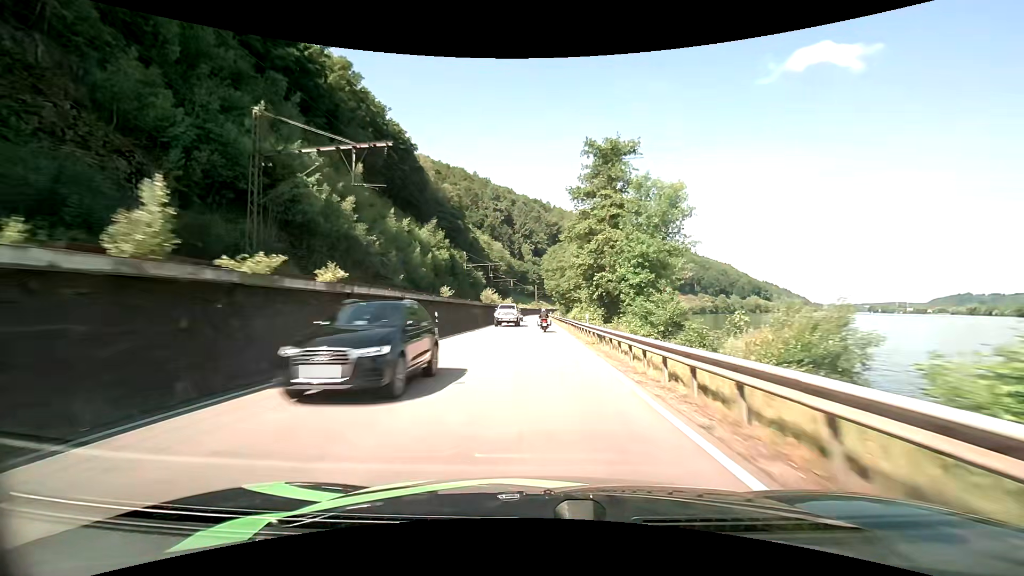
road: primary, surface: asphalt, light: Day
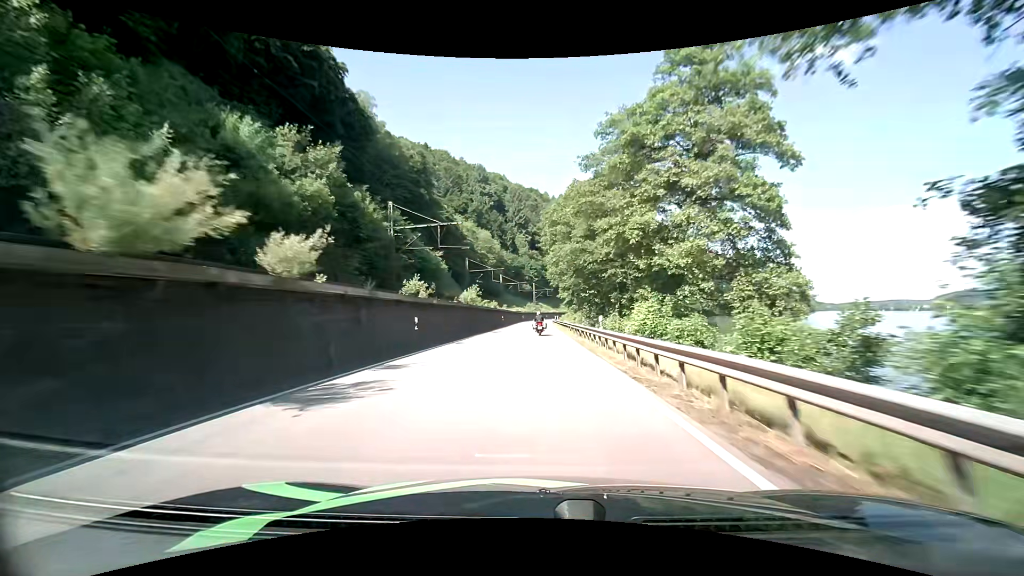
(+0.1, +49.4) m; 0°
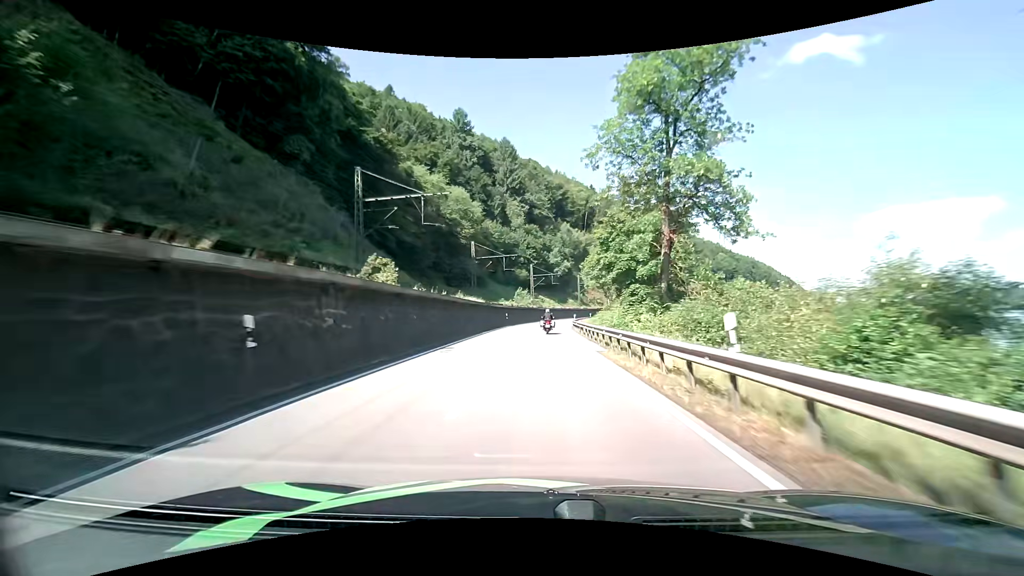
(-0.2, +62.5) m; -1°
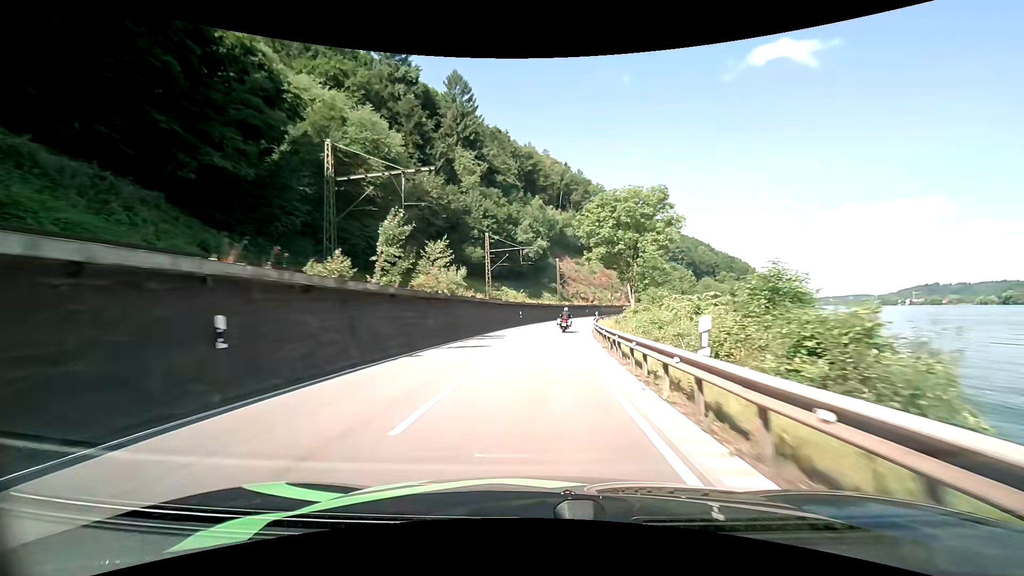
(+1.6, +48.6) m; +4°
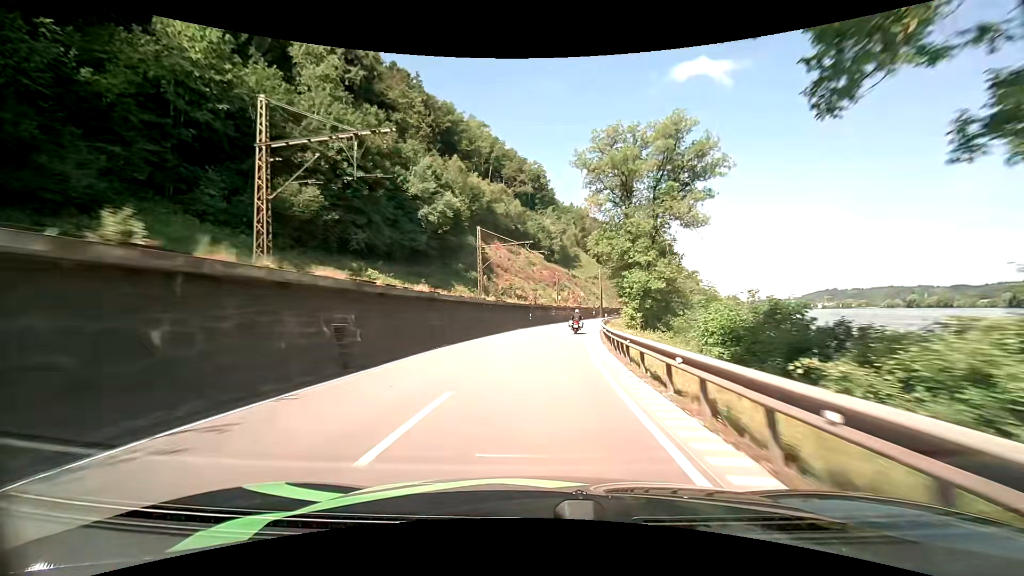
(+3.1, +48.4) m; +7°
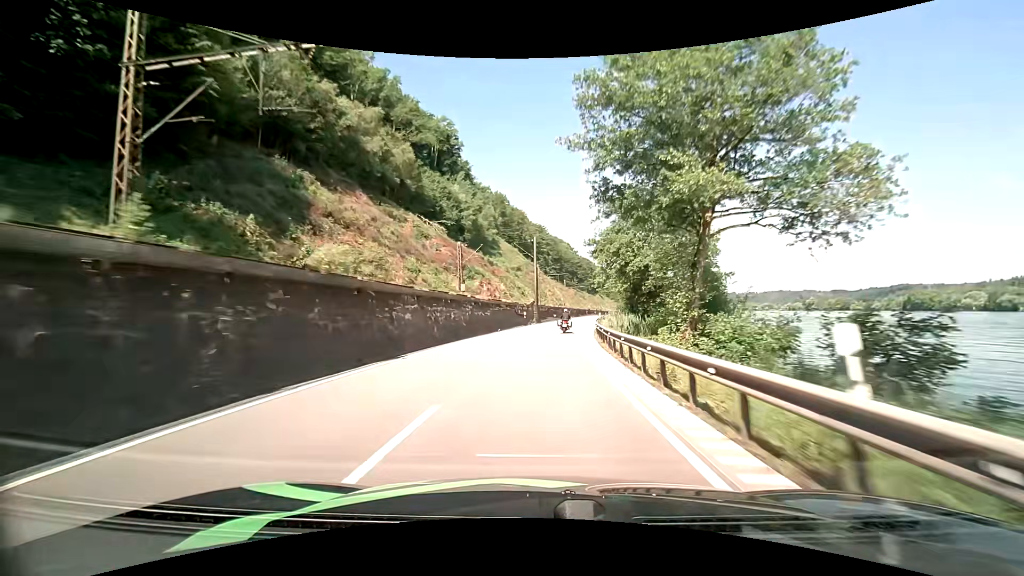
(+4.0, +48.9) m; +10°
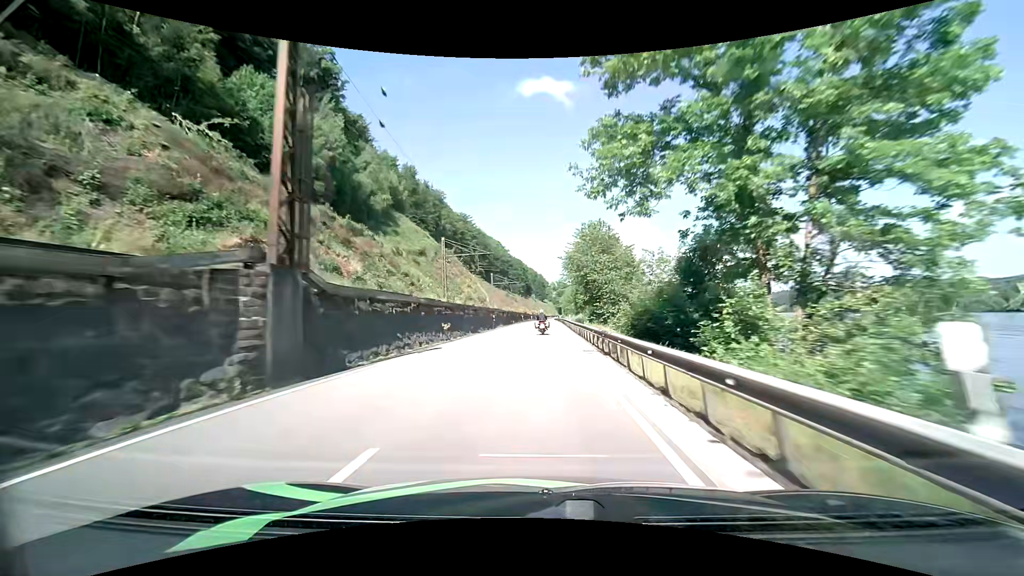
(+3.4, +49.6) m; +8°
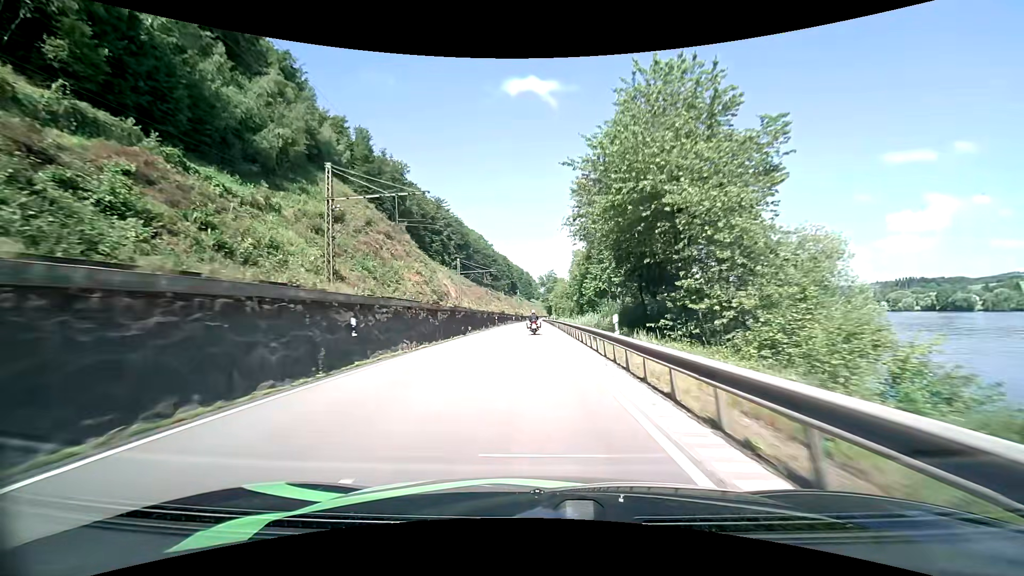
(+0.5, +36.6) m; +2°
(0, +10) (0, +20) (0, +30) (0, +40) (0, +50) (0, +60) (0, +70) (-1, +80) (-1, +90) (-1, +100) m
